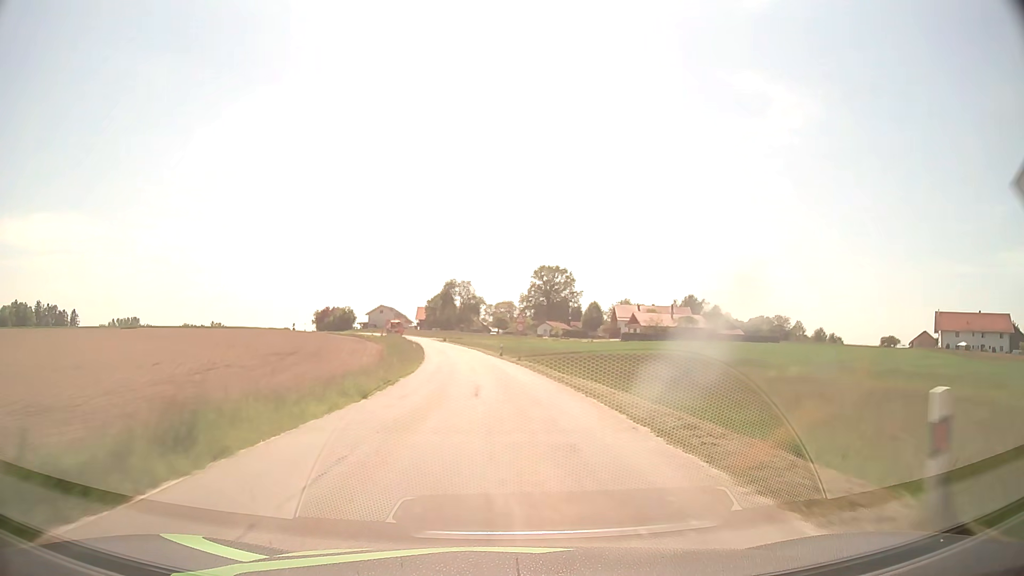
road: tertiary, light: Day
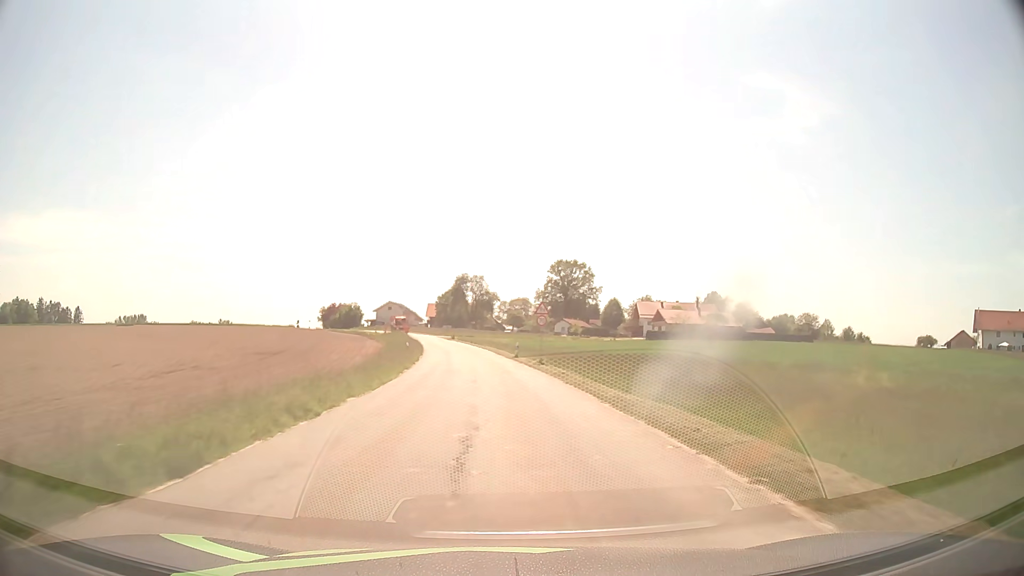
(-0.1, +10.9) m; -1°
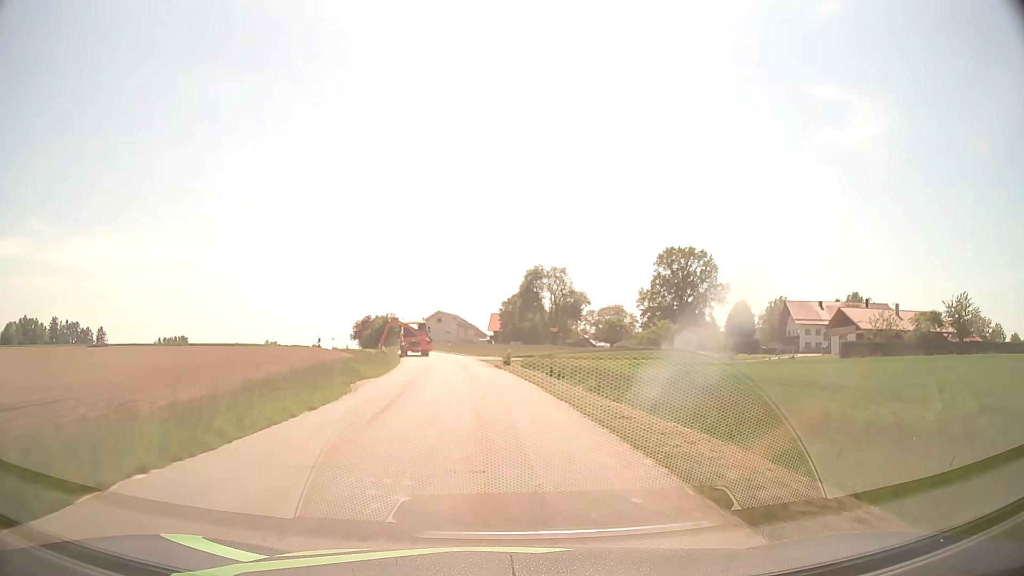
(-2.6, +53.8) m; -6°
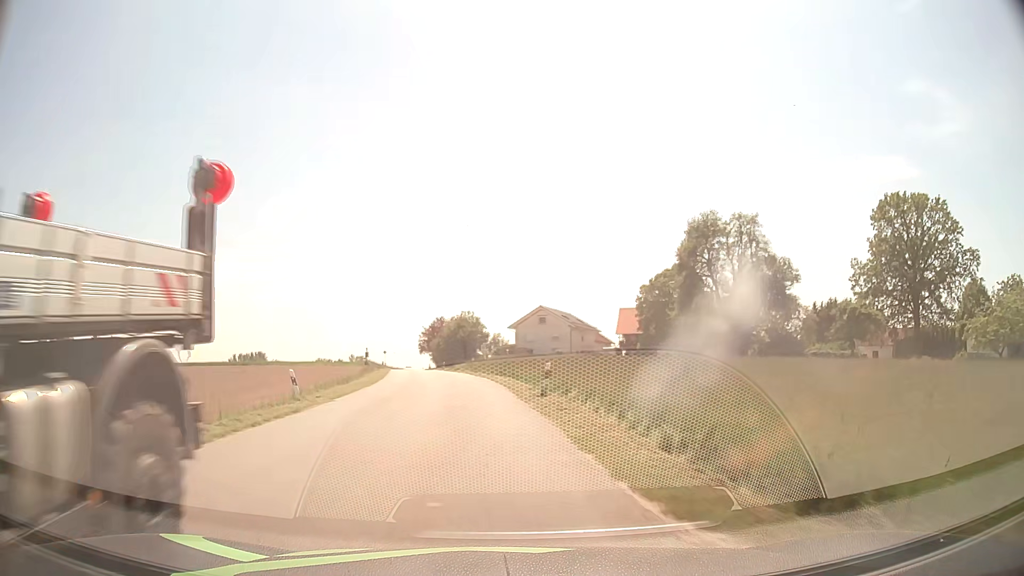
(-3.9, +52.8) m; -9°
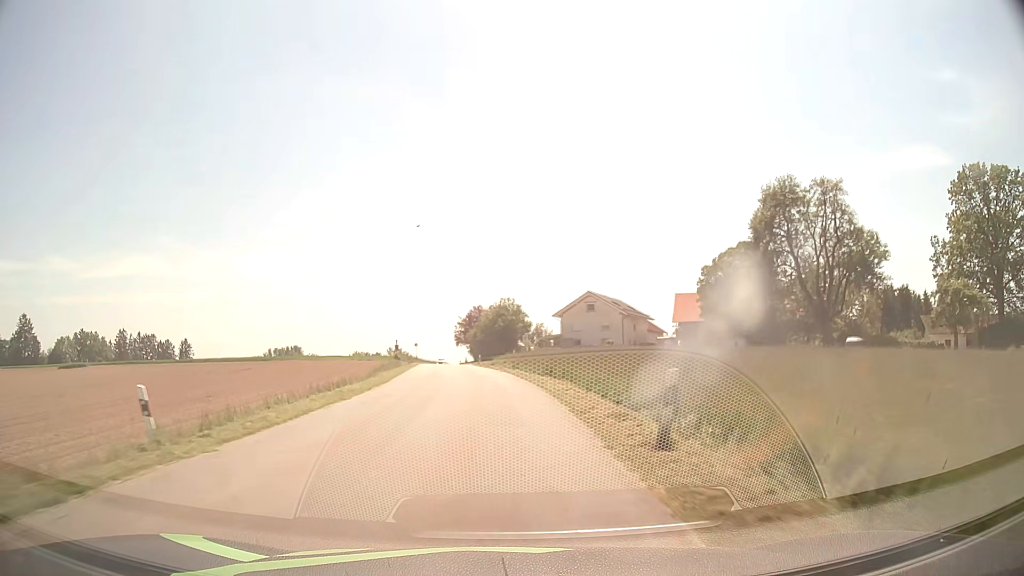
(-0.3, +10.5) m; -3°
